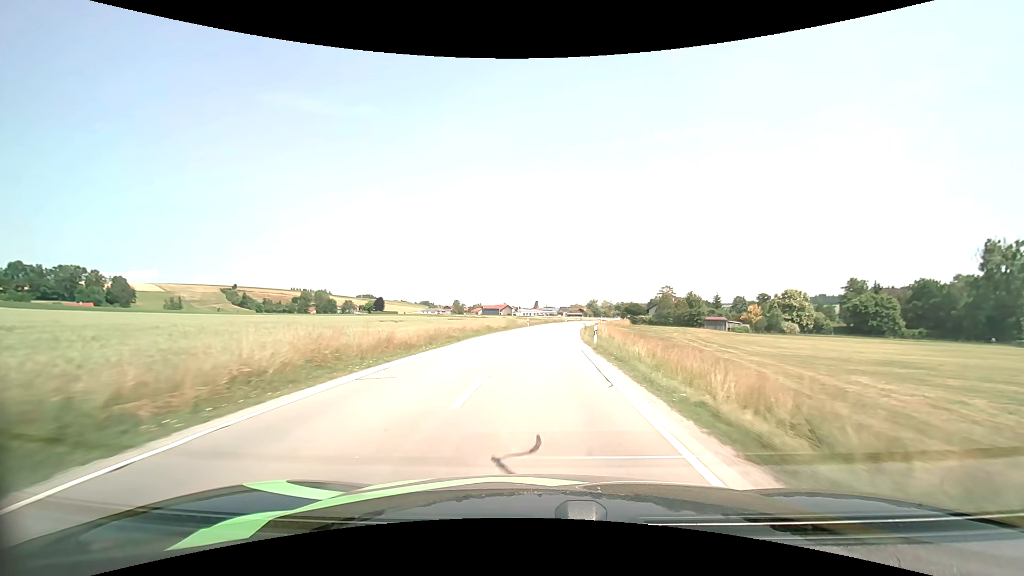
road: secondary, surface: asphalt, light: Day
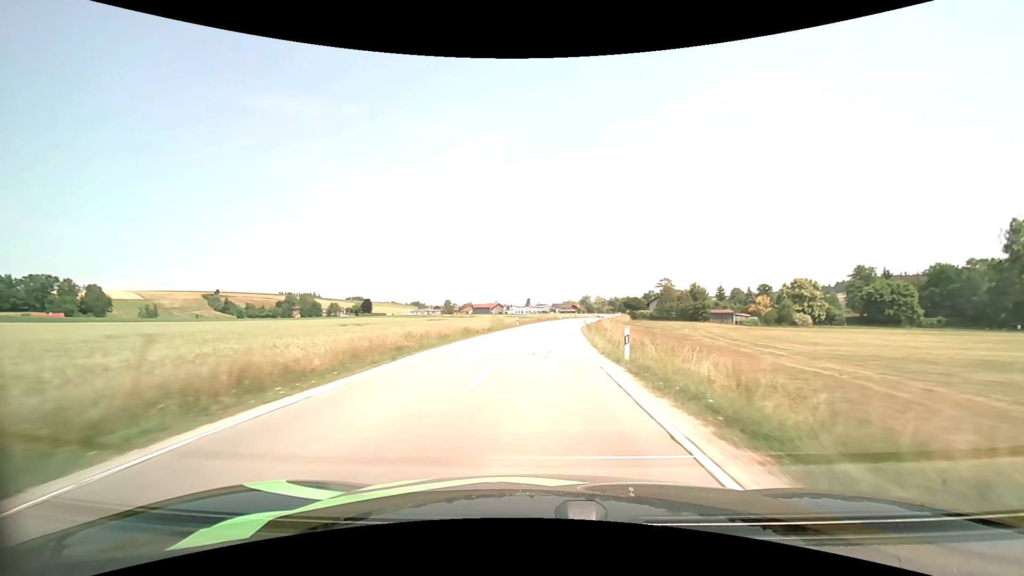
(+0.1, +10.6) m; +1°
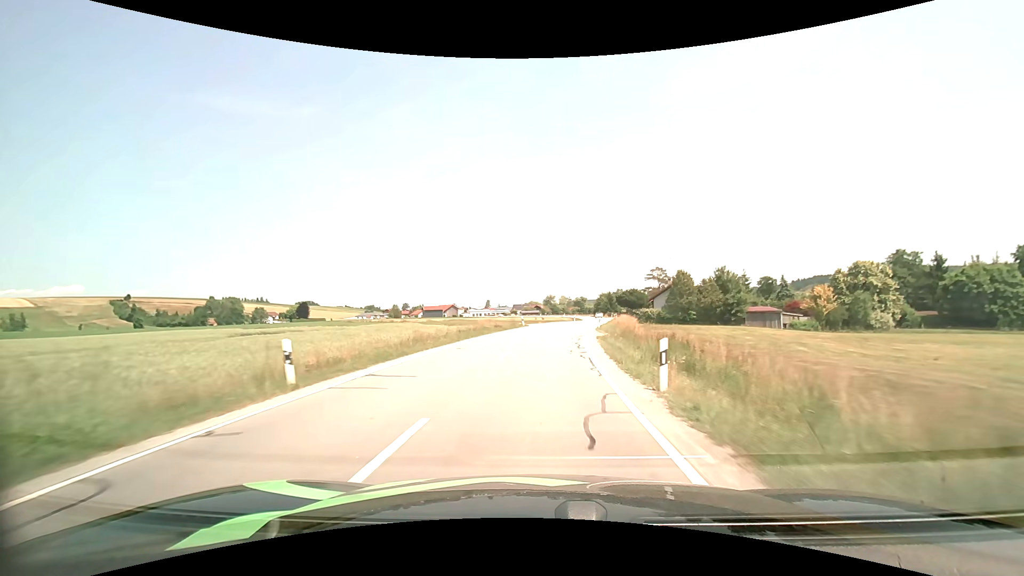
(+1.5, +42.7) m; +4°
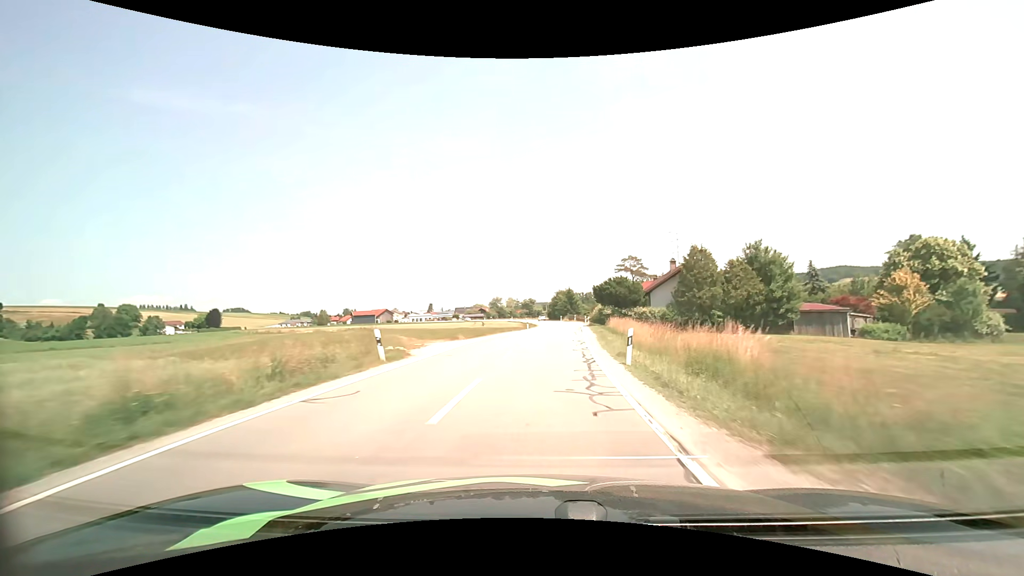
(+1.5, +31.8) m; +6°
(0, +10) (+1, +20) (+1, +30) (+2, +40) (+3, +50) (+4, +60) (+4, +70) (+4, +80) (+4, +90) (+3, +100) m
